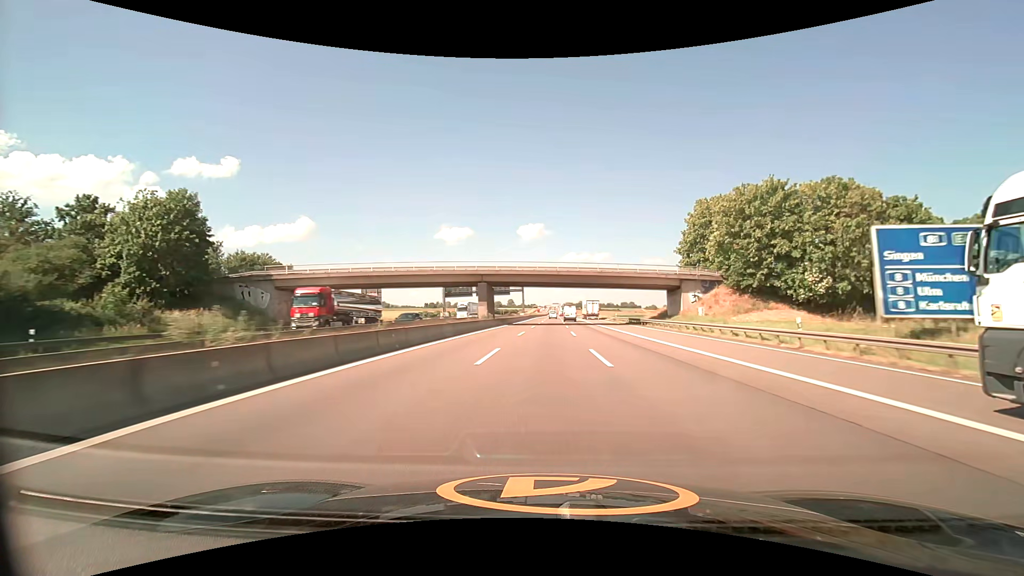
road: motorway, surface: asphalt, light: Day
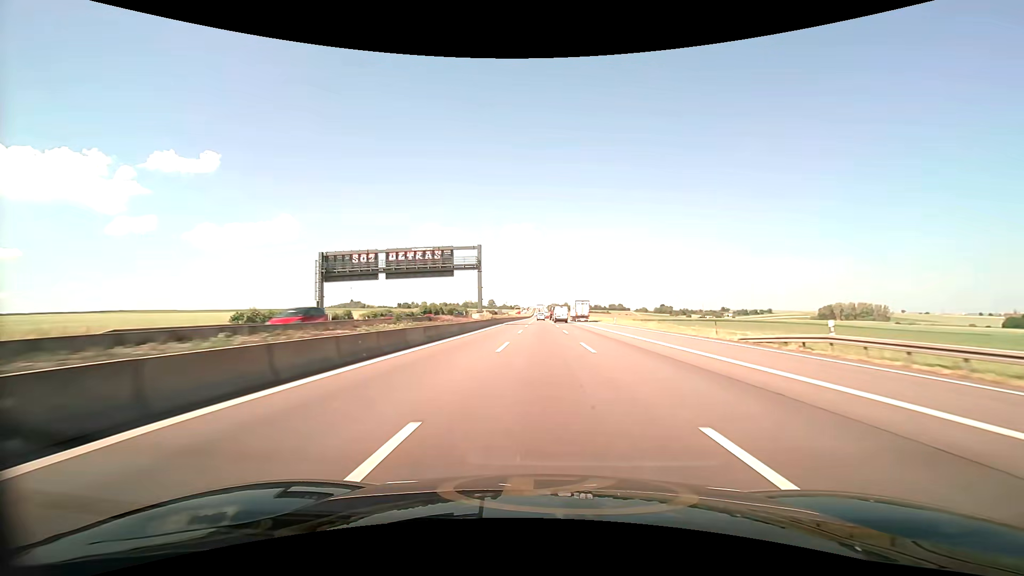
(+0.9, +66.9) m; +2°
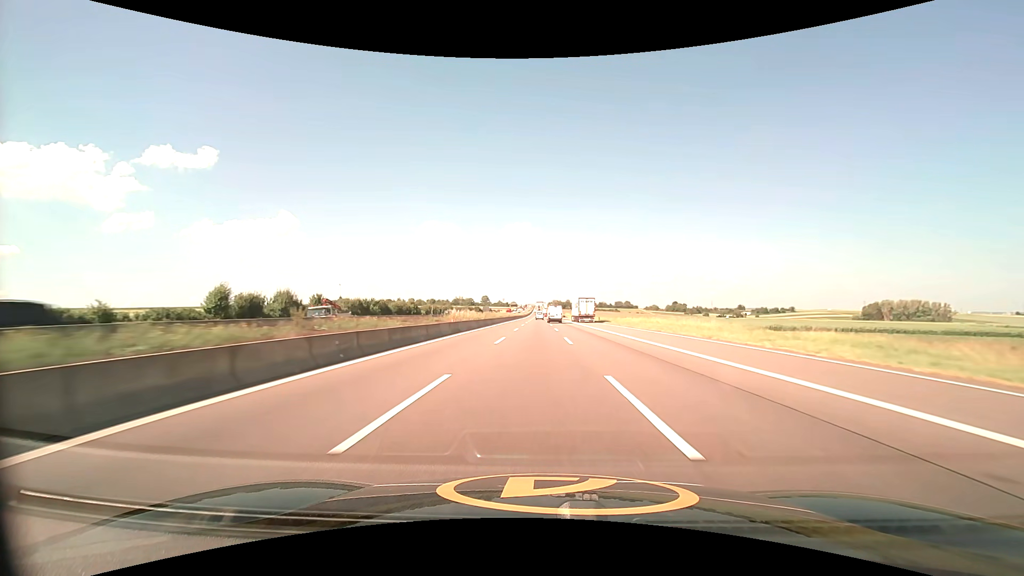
(+0.1, +85.1) m; 0°
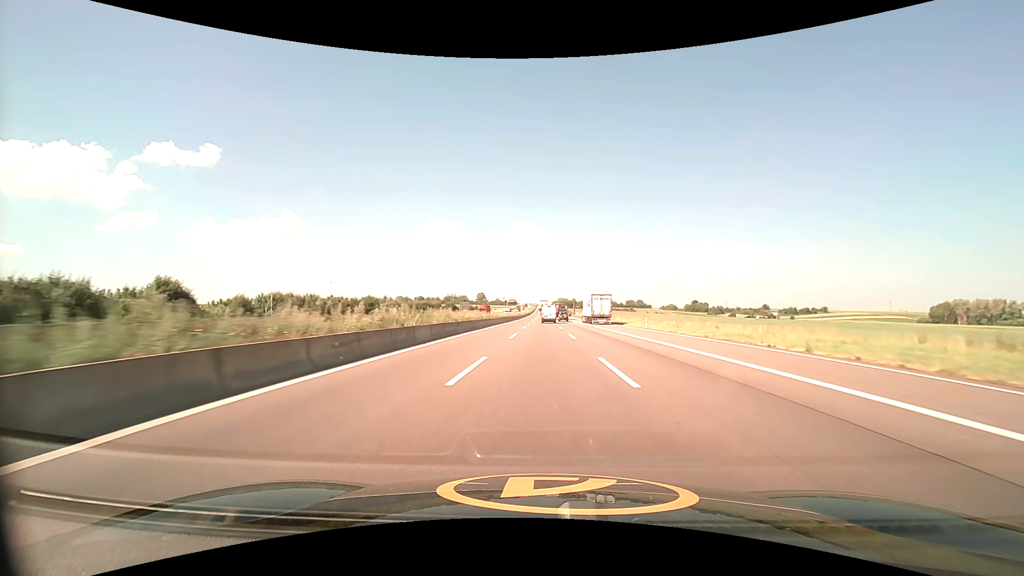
(-0.6, +85.3) m; 0°
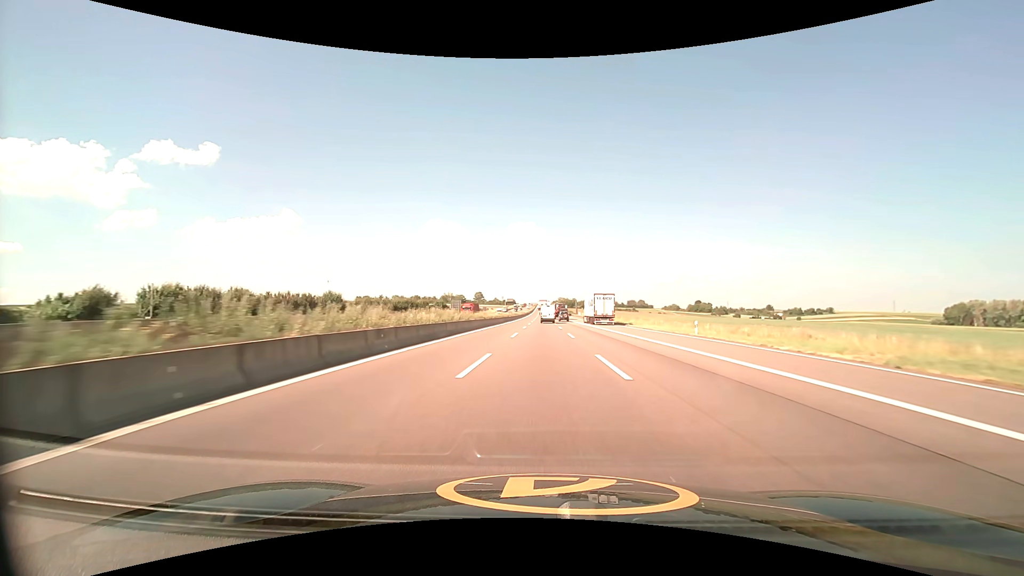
(0.0, +16.9) m; 0°
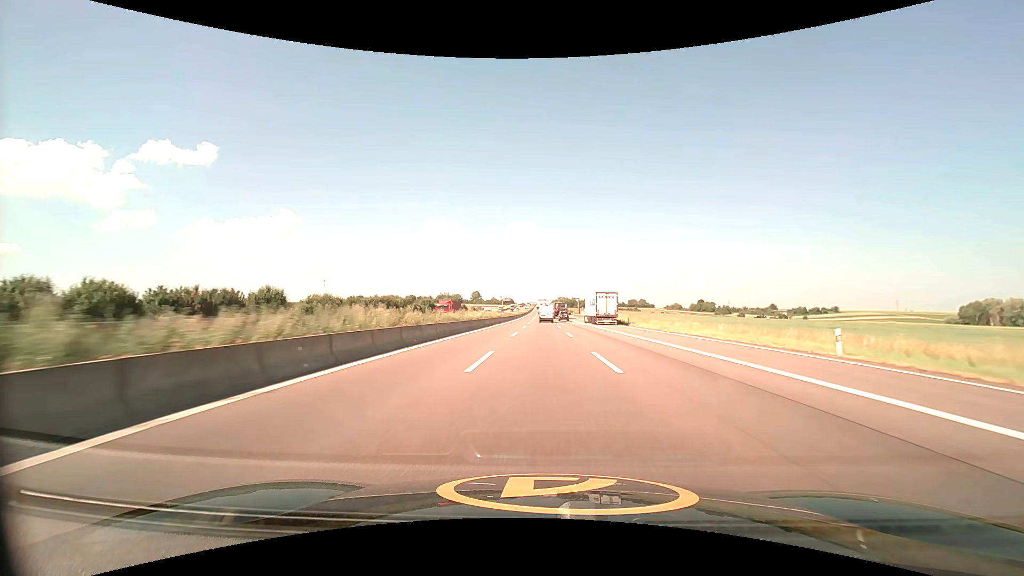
(0.0, +16.9) m; 0°
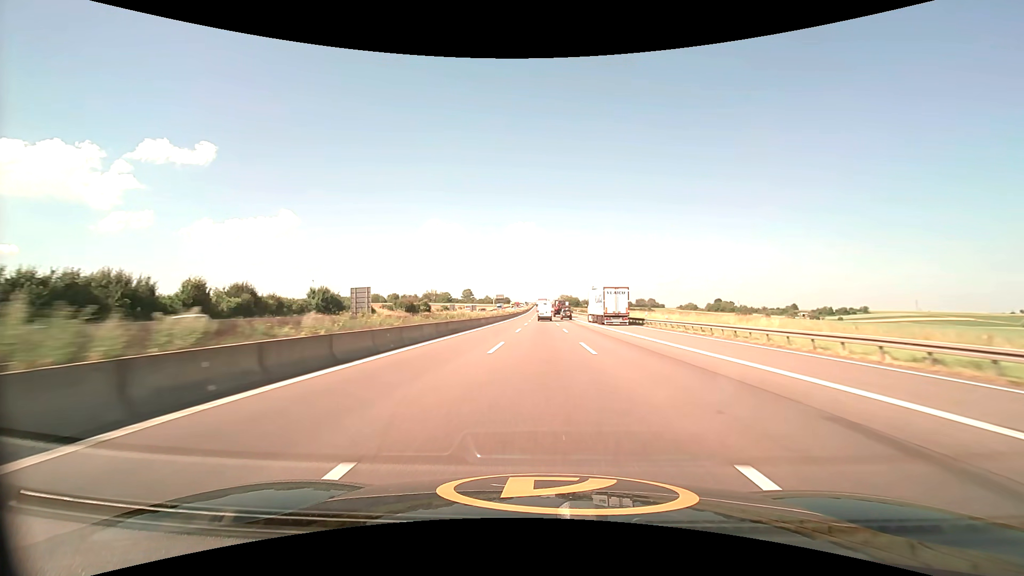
(+0.1, +66.7) m; 0°
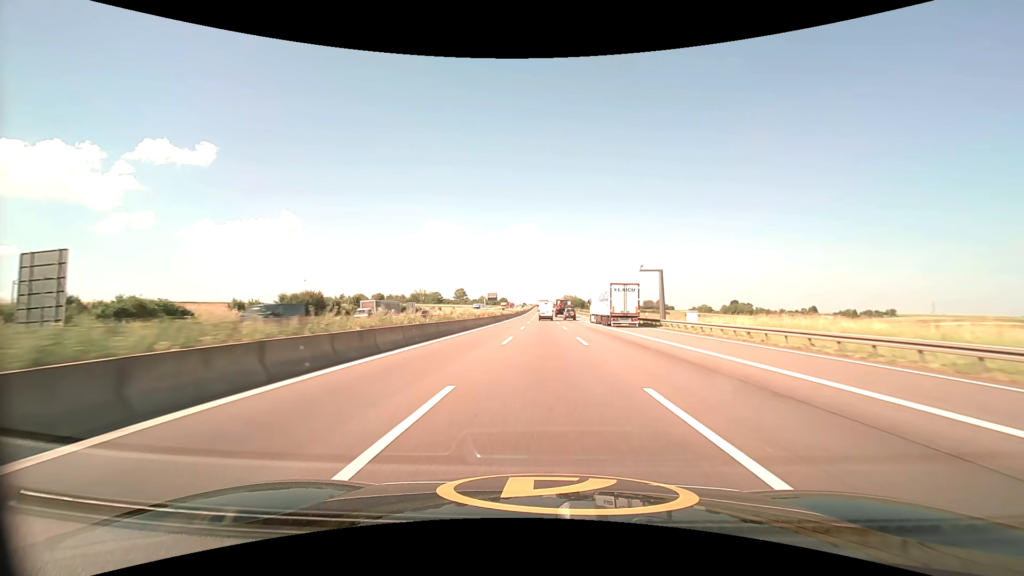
(0.0, +49.4) m; 0°
(0, +10) (0, +20) (0, +30) (0, +40) (0, +50) (0, +60) (0, +70) (0, +80) (0, +90) (0, +100) m
